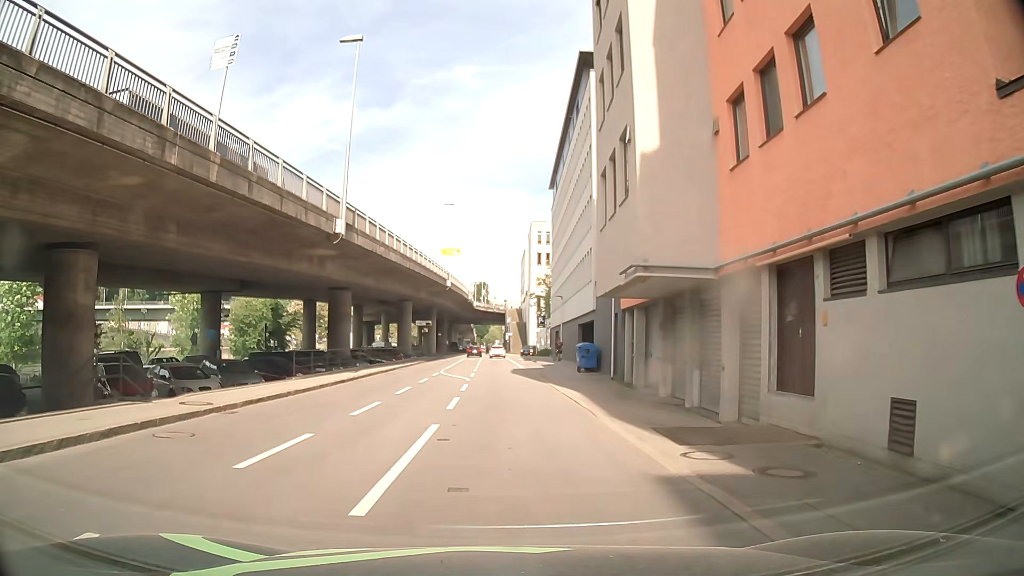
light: Day
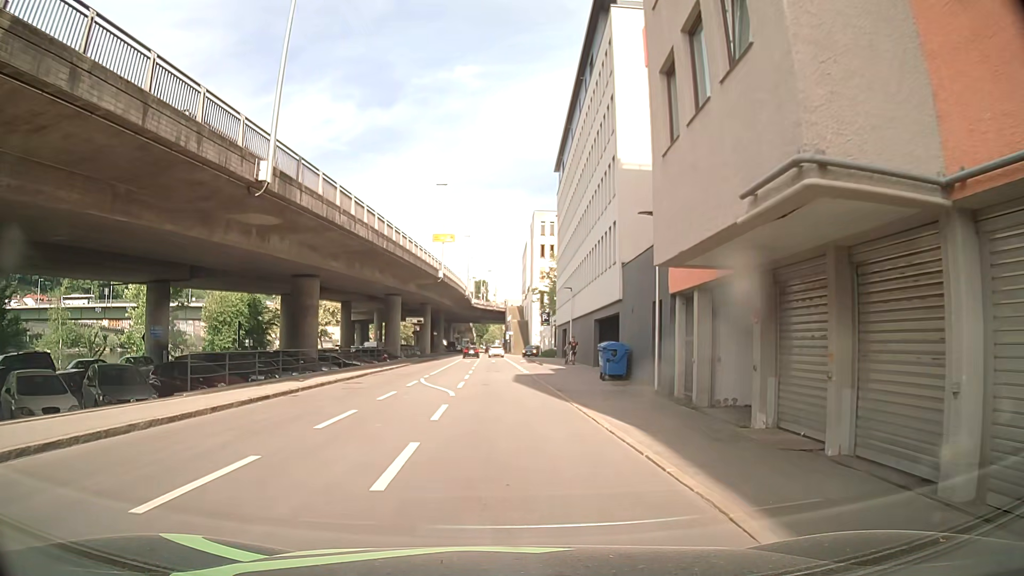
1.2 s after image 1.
(0.0, +8.4) m; +1°
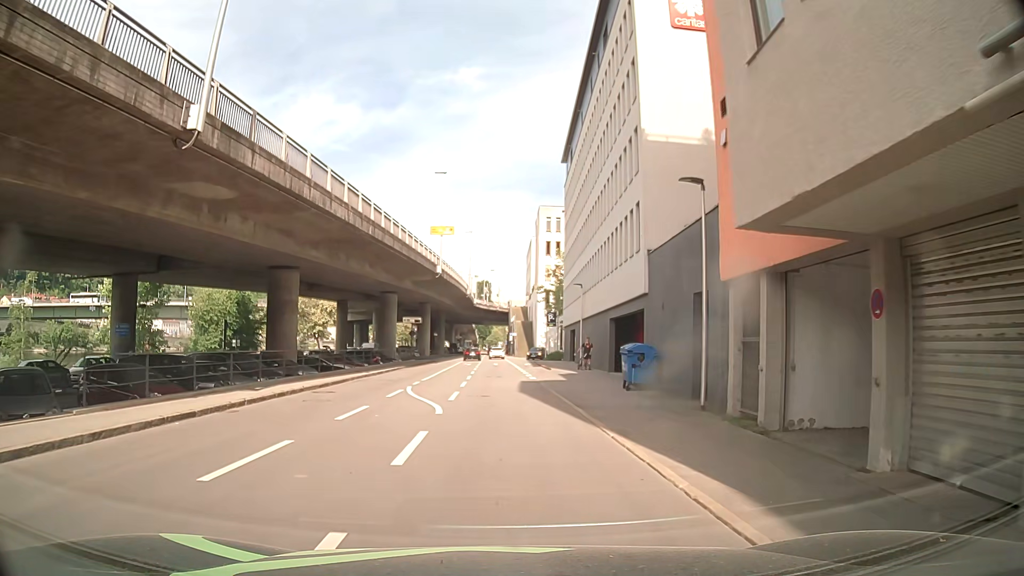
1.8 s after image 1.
(0.0, +4.6) m; -2°
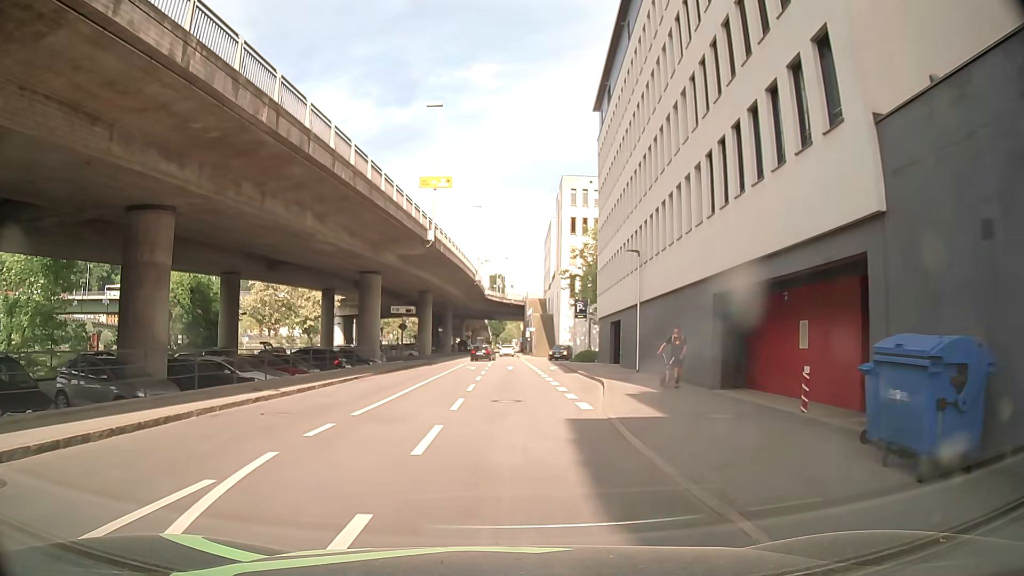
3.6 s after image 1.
(+0.1, +15.2) m; 0°
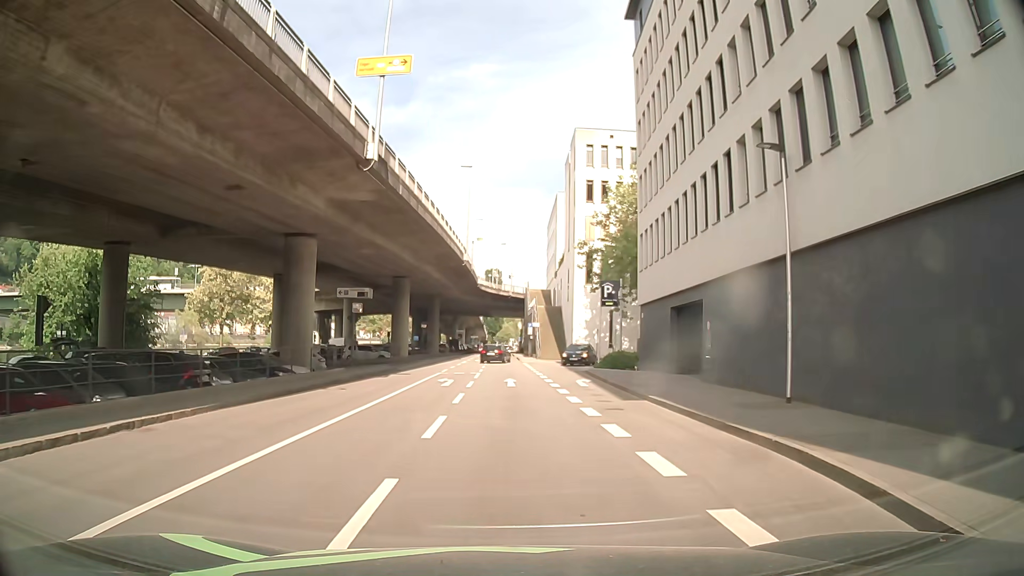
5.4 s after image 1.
(+0.1, +16.7) m; 0°
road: residential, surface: asphalt
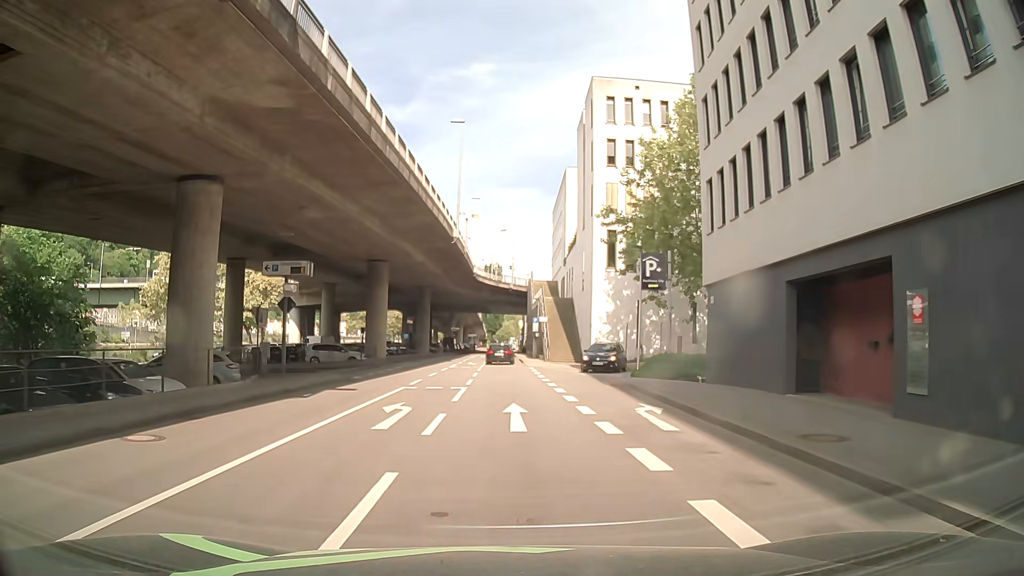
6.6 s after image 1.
(+0.2, +11.7) m; +1°
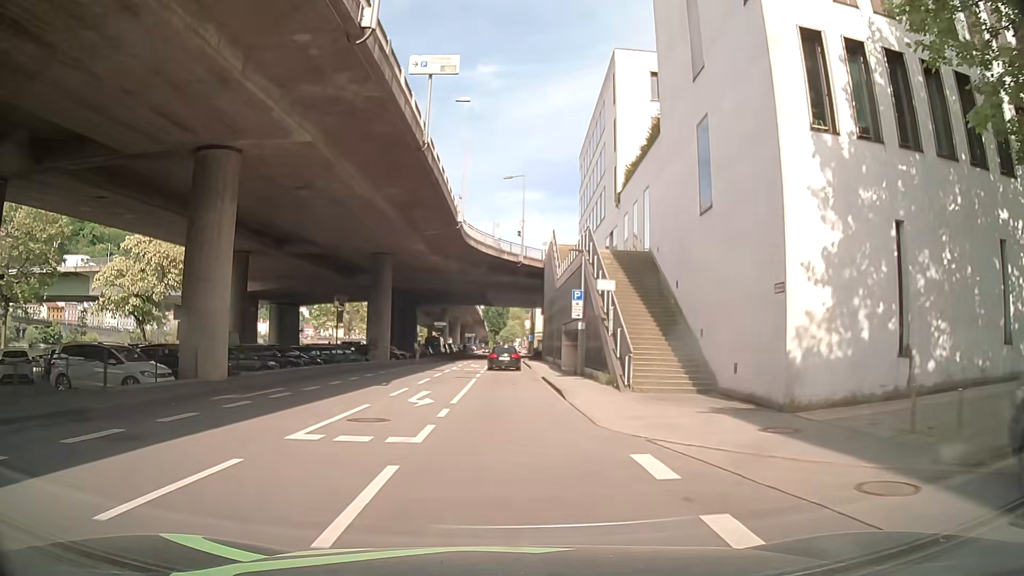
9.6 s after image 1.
(+0.1, +30.4) m; -1°
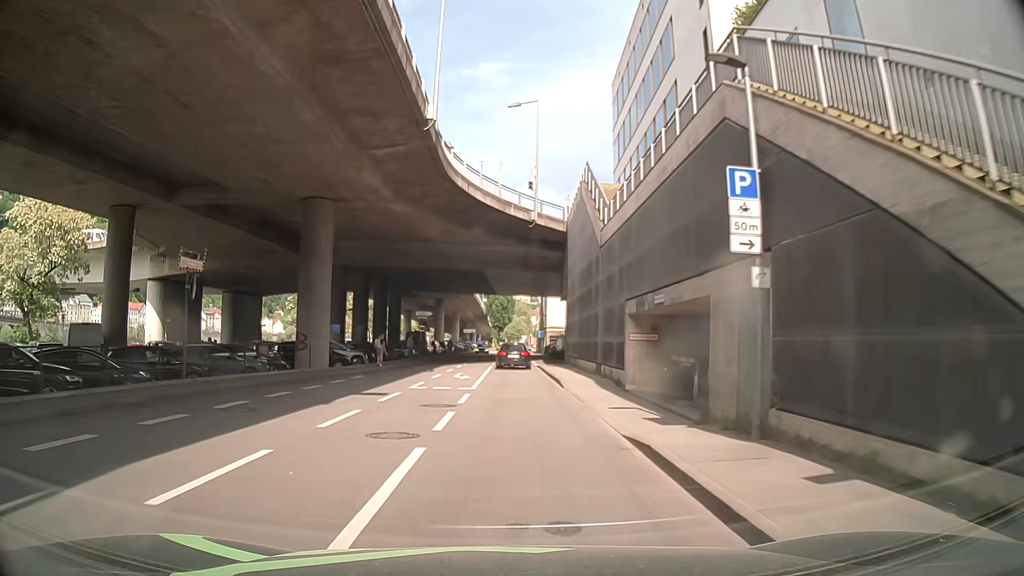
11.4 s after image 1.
(+0.1, +19.0) m; 0°
(0, +10) (0, +20) (0, +30) (0, +40) (0, +50) (0, +60) (0, +70) (0, +80) (+2, +90) (+3, +100) m
